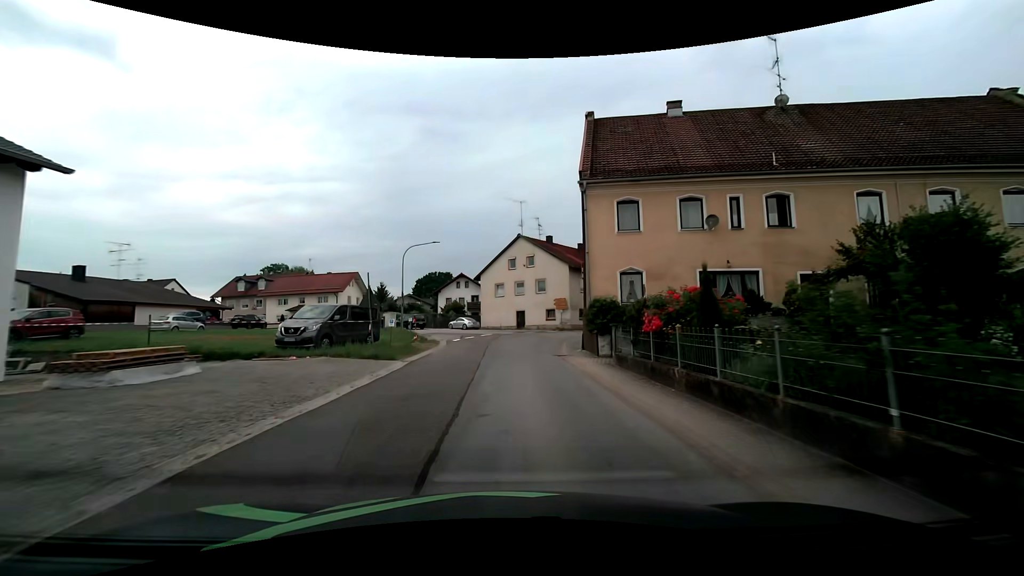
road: tertiary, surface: asphalt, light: Day
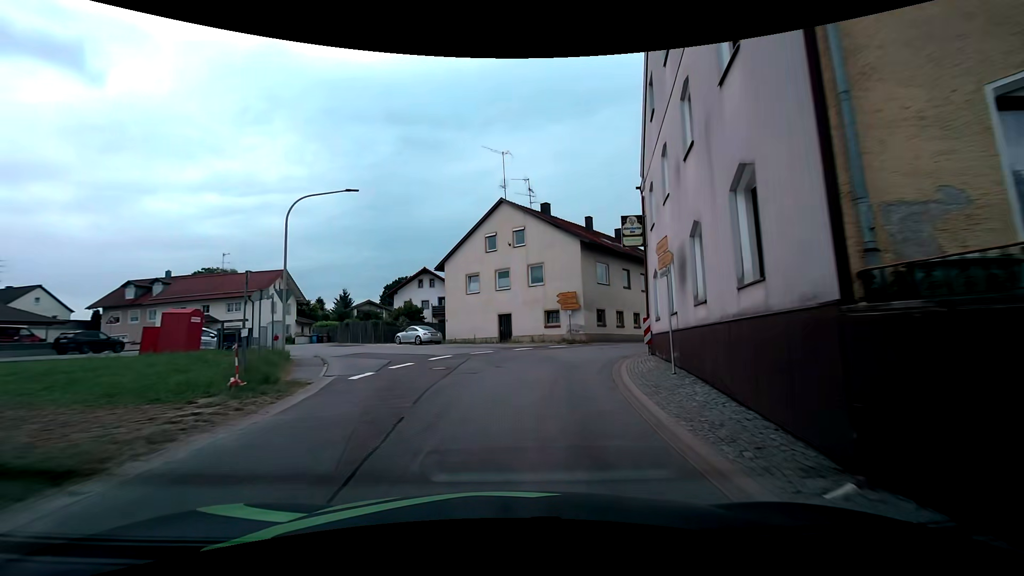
(-0.1, +18.2) m; +1°
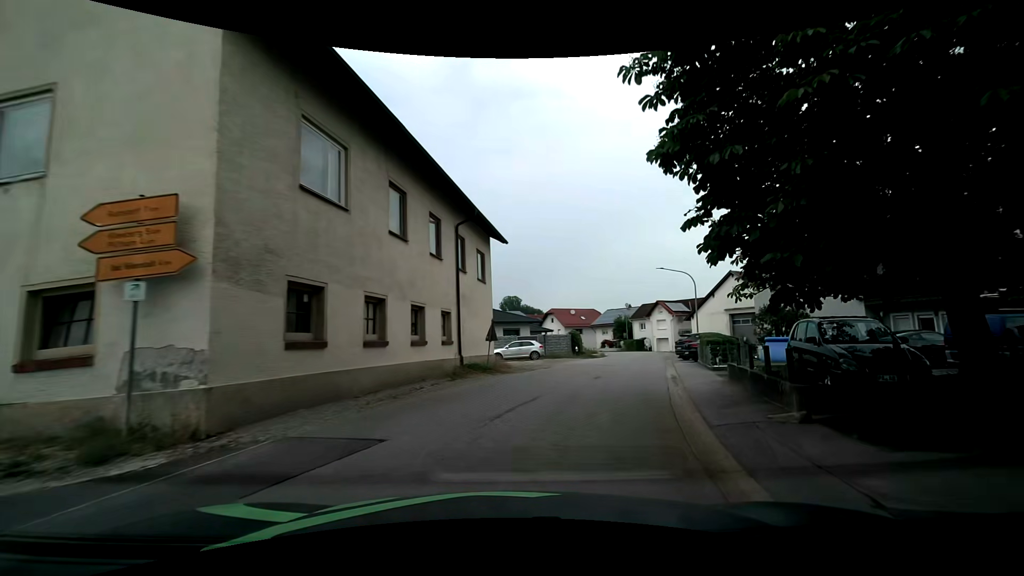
(+4.1, +23.1) m; +29°
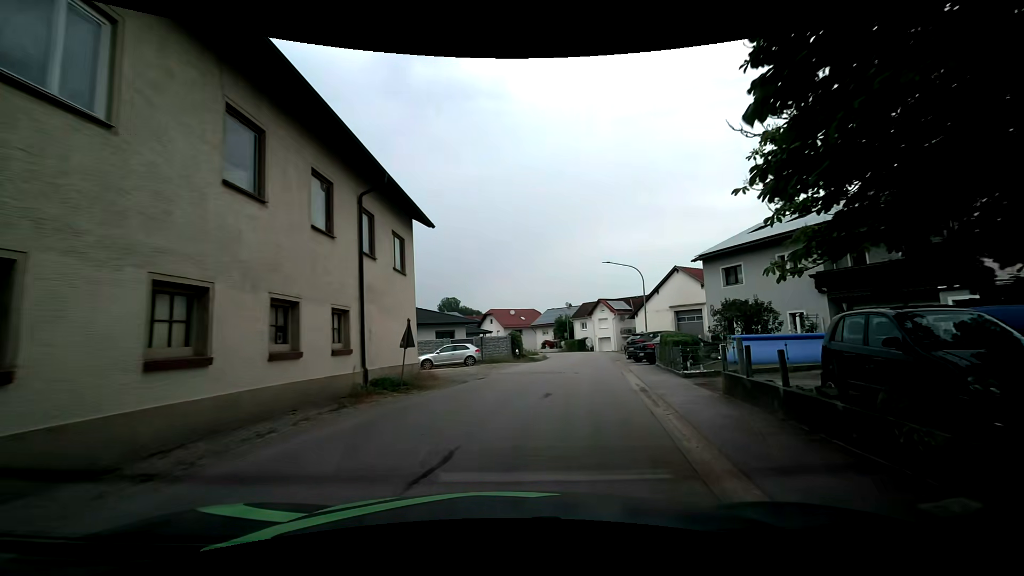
(+0.2, +4.3) m; +7°
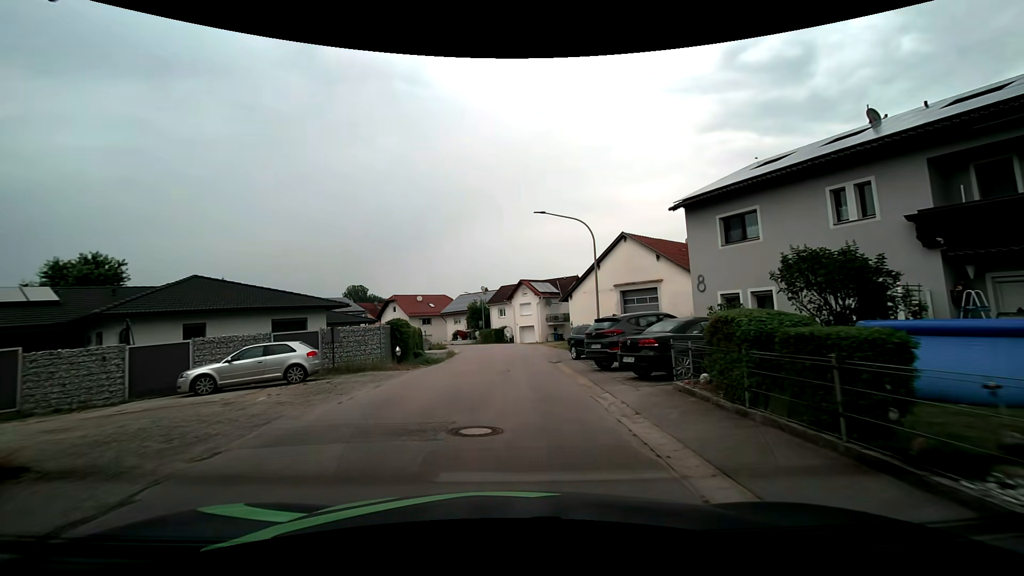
(+1.4, +13.6) m; +9°
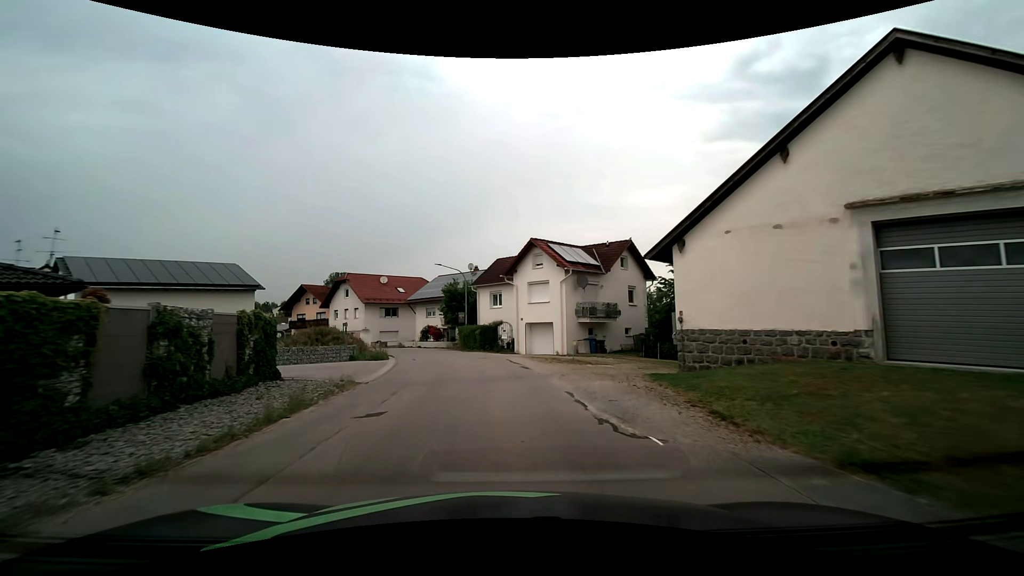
(-0.1, +27.2) m; -1°
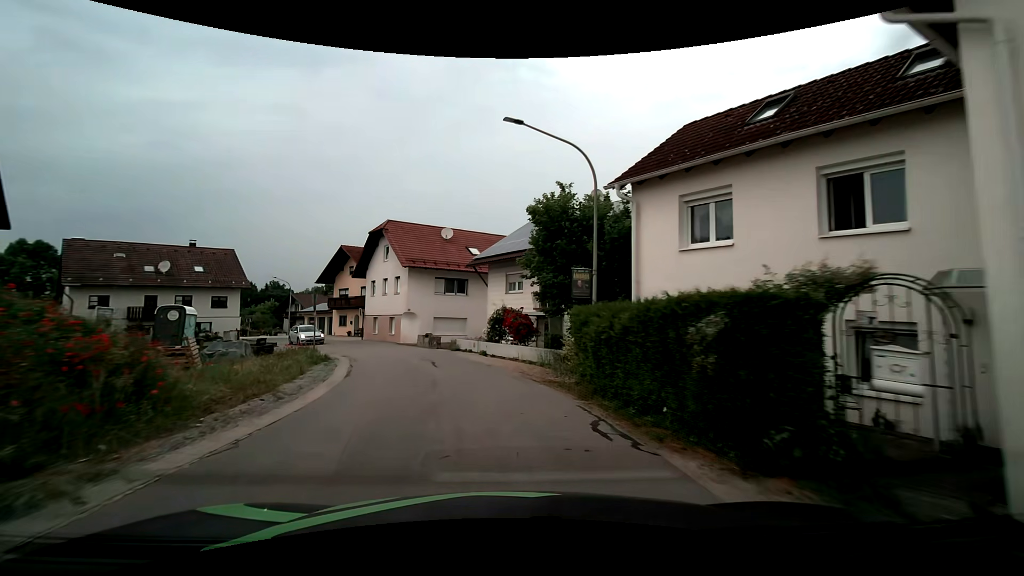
(-2.0, +29.0) m; -11°
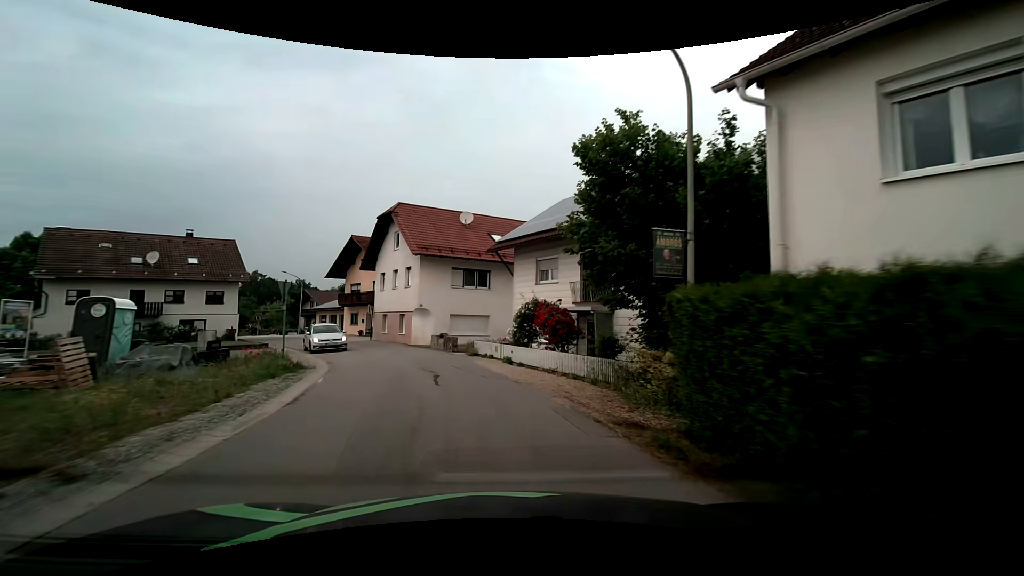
(-0.2, +5.8) m; -4°
(0, +10) (-3, +20) (-6, +29) (-11, +38) (-17, +46) (-24, +53) (-32, +59) (-40, +65) (-49, +70) (-57, +75) m
